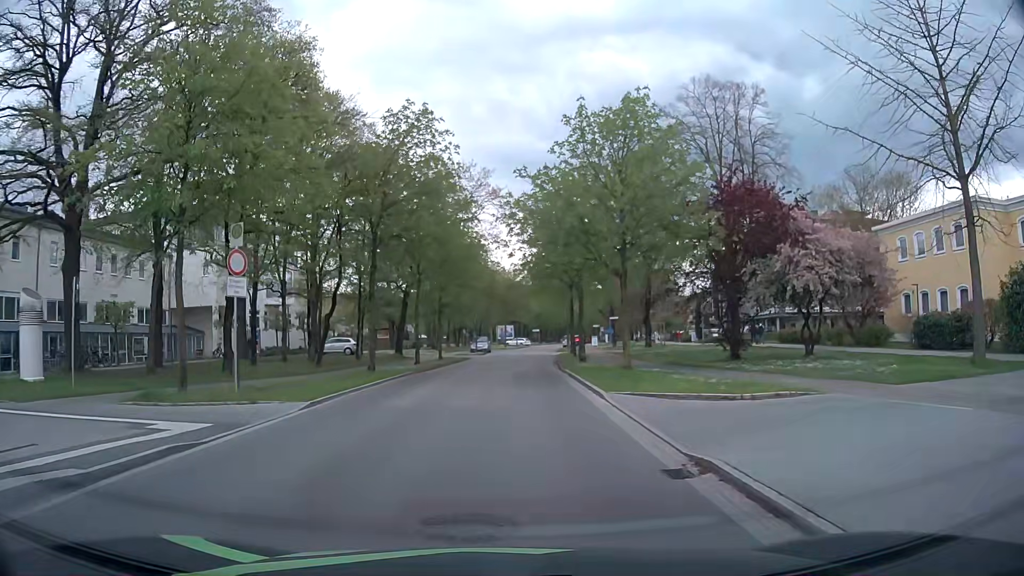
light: Day
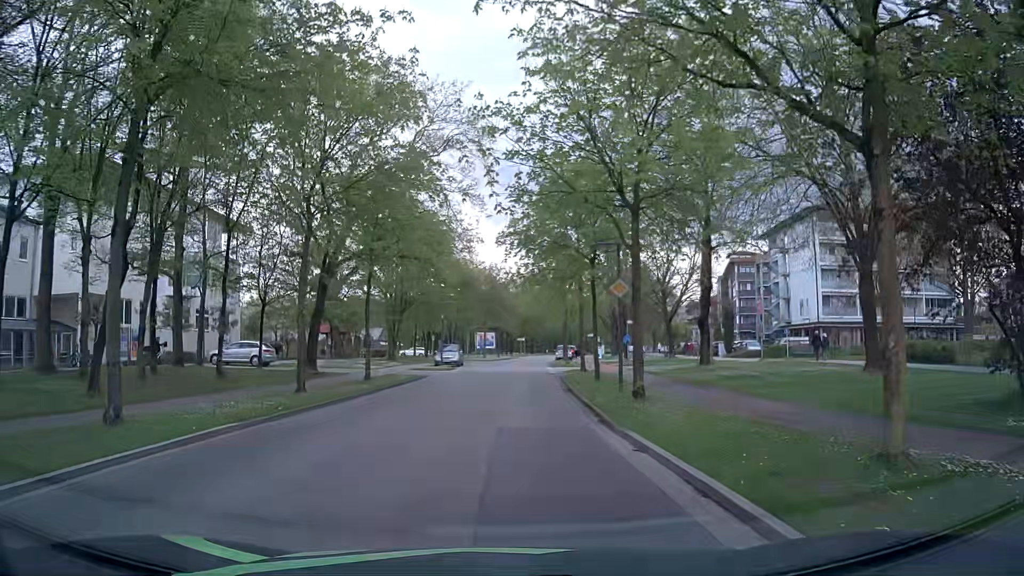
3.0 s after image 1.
(+0.2, +17.2) m; +2°
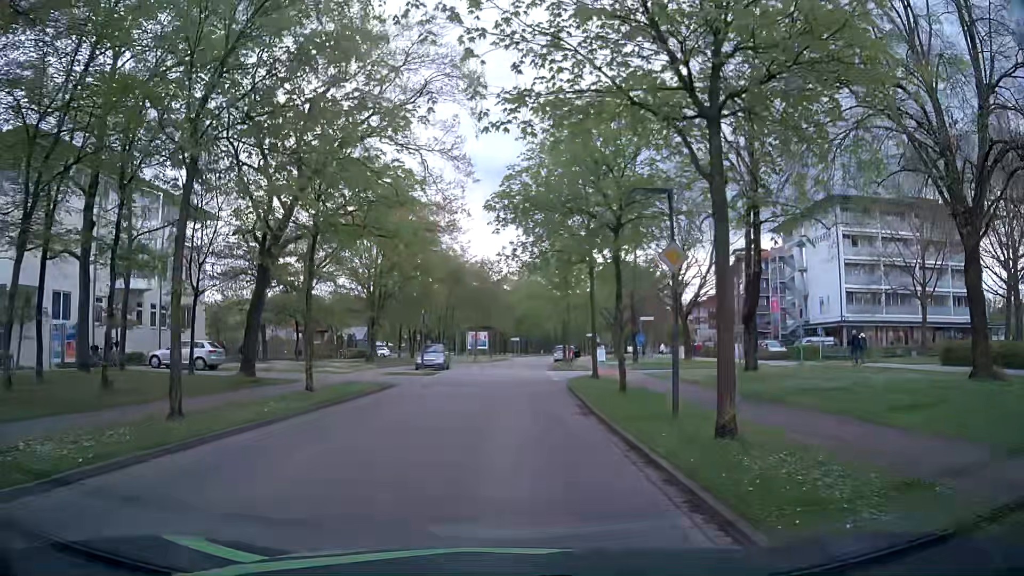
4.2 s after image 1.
(0.0, +6.6) m; +2°
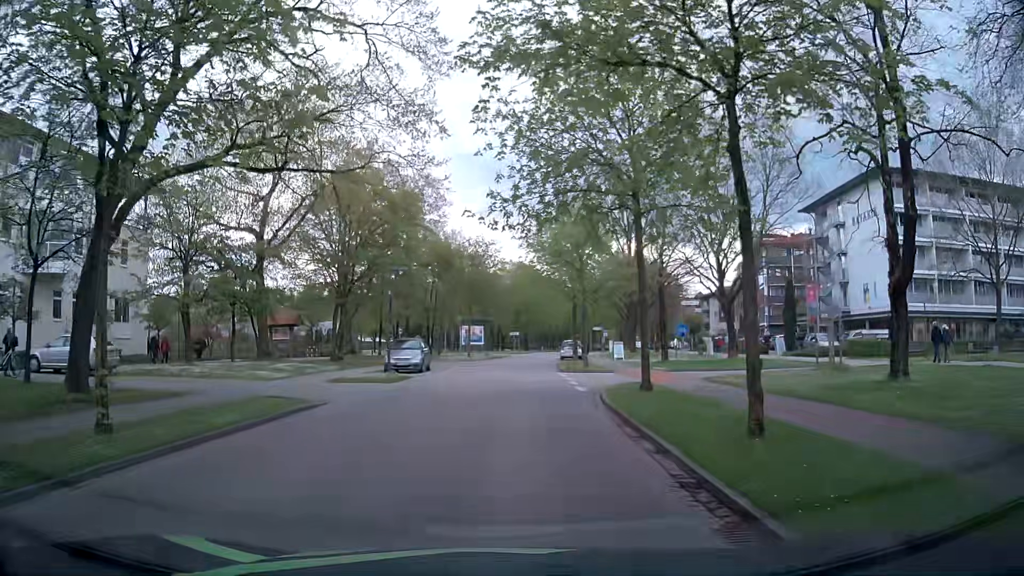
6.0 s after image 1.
(-0.2, +9.8) m; -1°
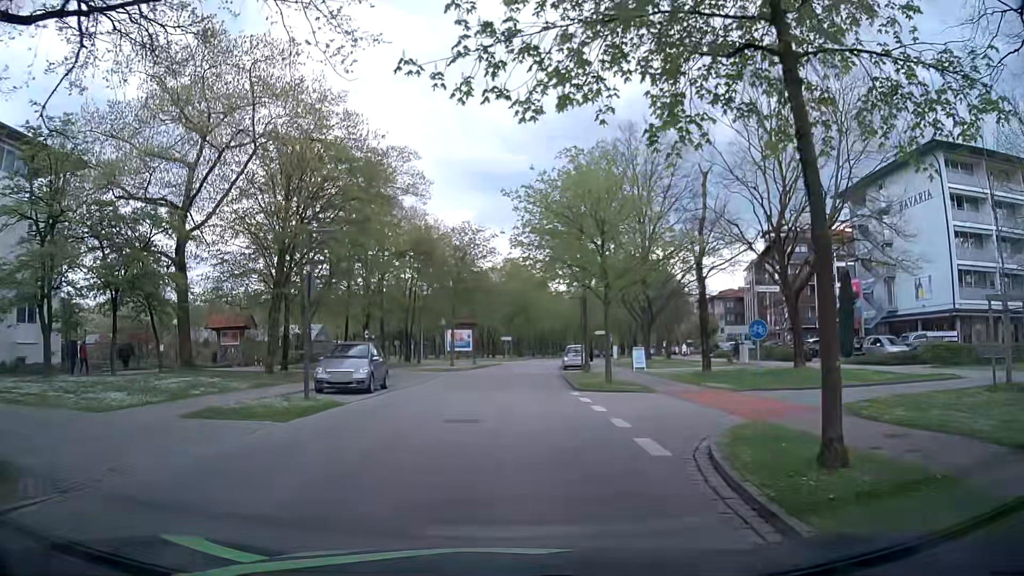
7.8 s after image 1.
(0.0, +10.0) m; 0°
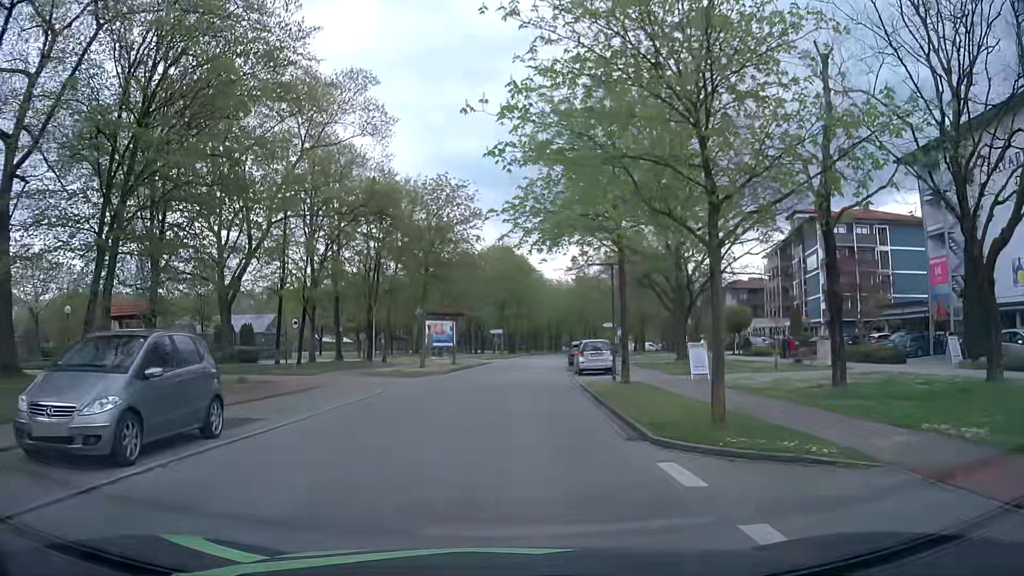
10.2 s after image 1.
(+0.3, +13.3) m; +1°
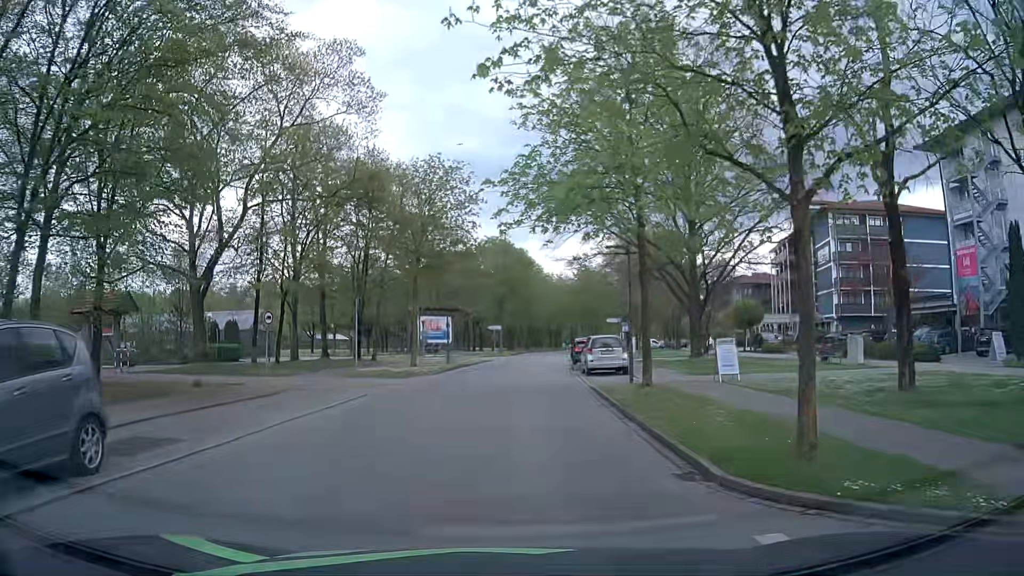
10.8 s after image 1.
(0.0, +3.4) m; 0°
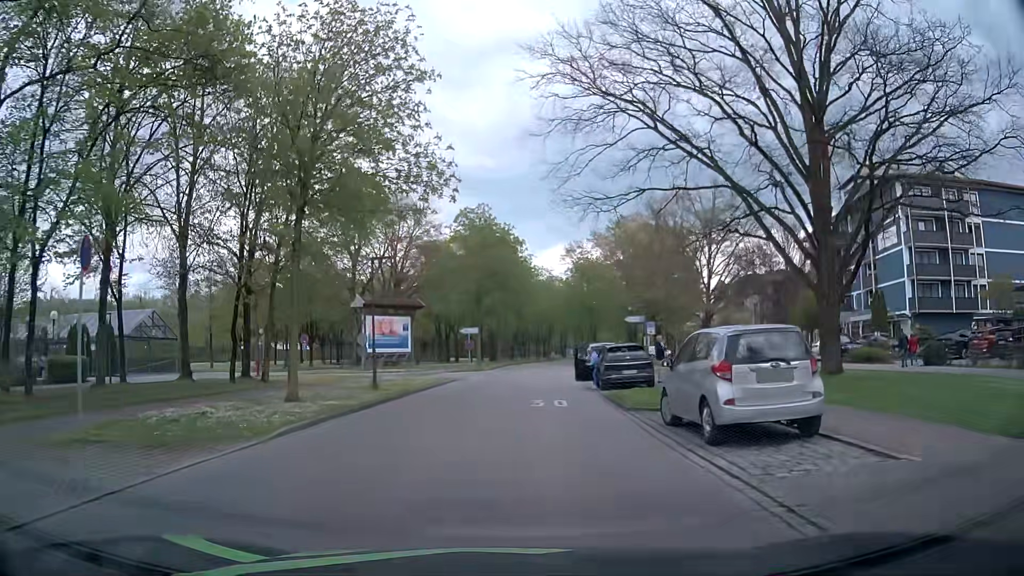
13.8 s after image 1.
(+0.1, +18.0) m; +2°
